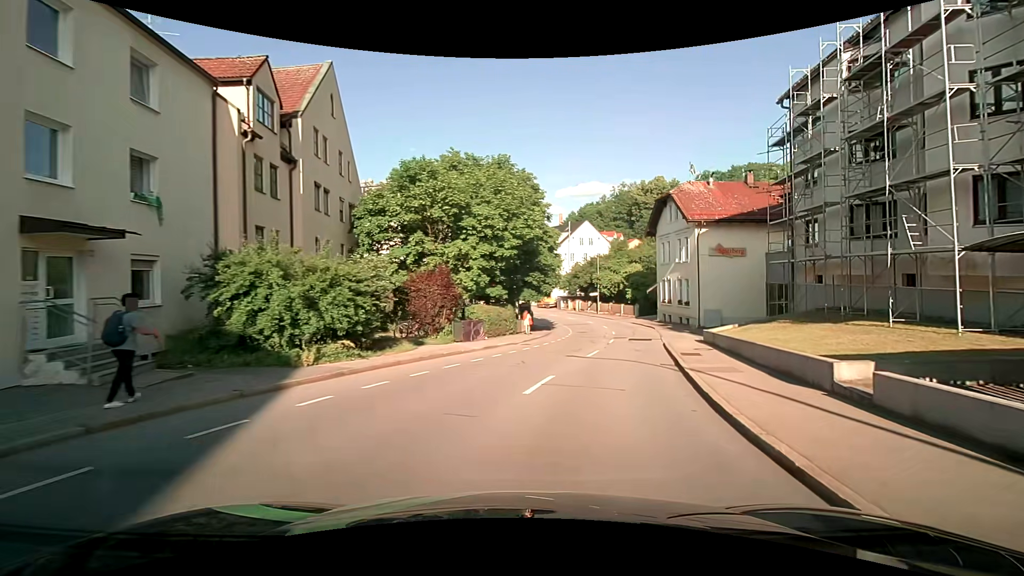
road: tertiary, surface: asphalt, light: Day
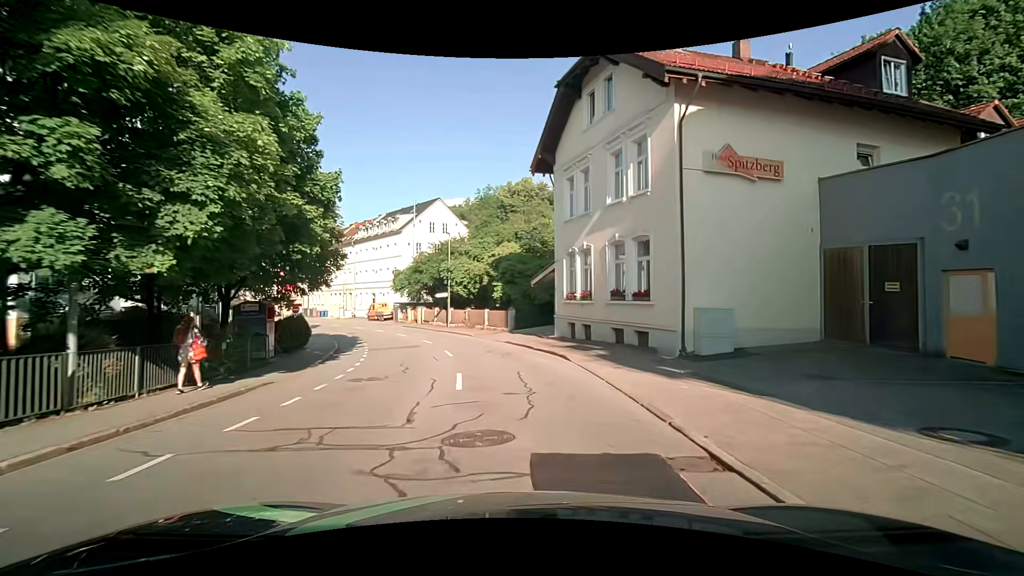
(+4.6, +25.3) m; +15°
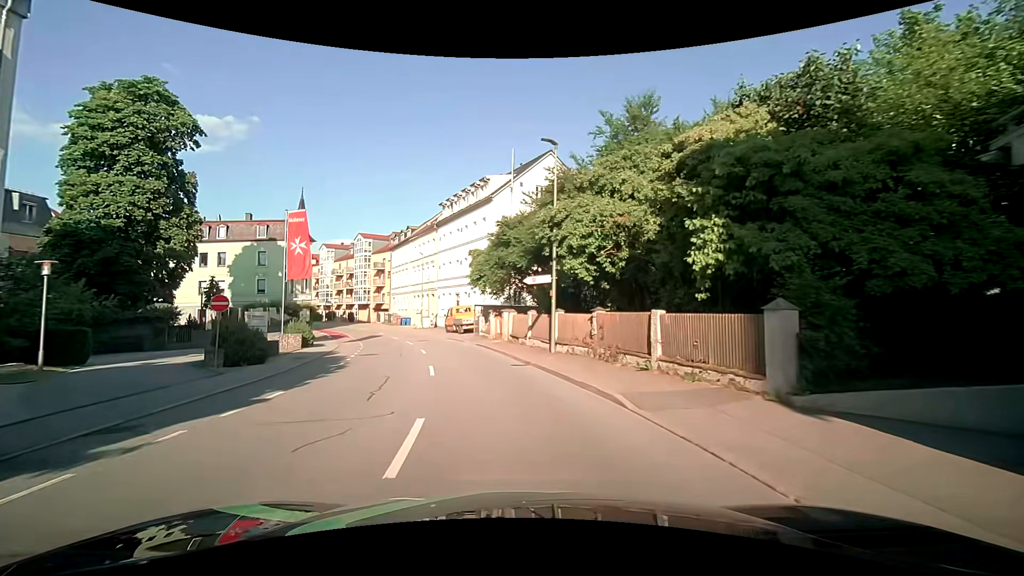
(-2.1, +23.4) m; -13°
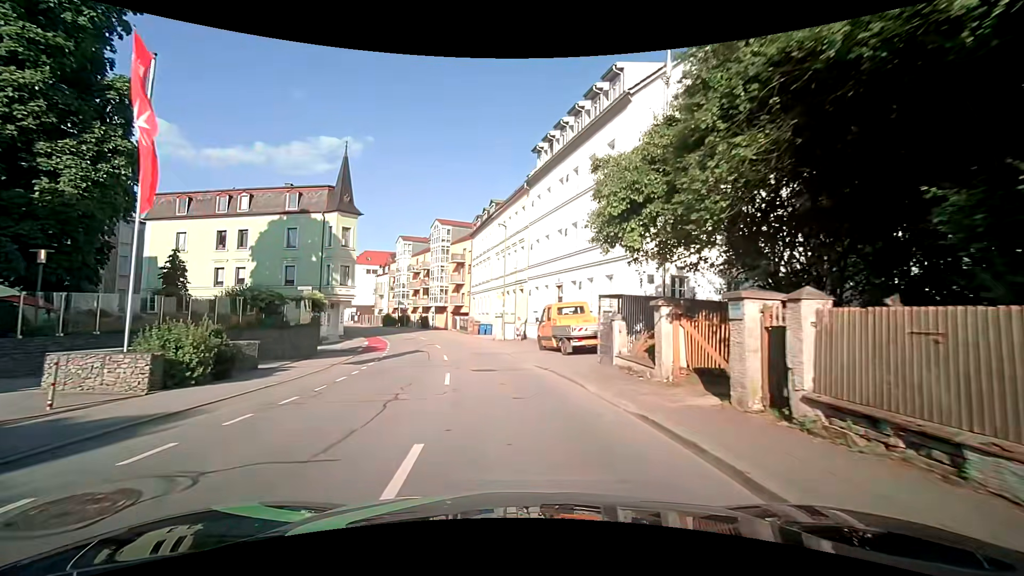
(-2.5, +19.7) m; -11°
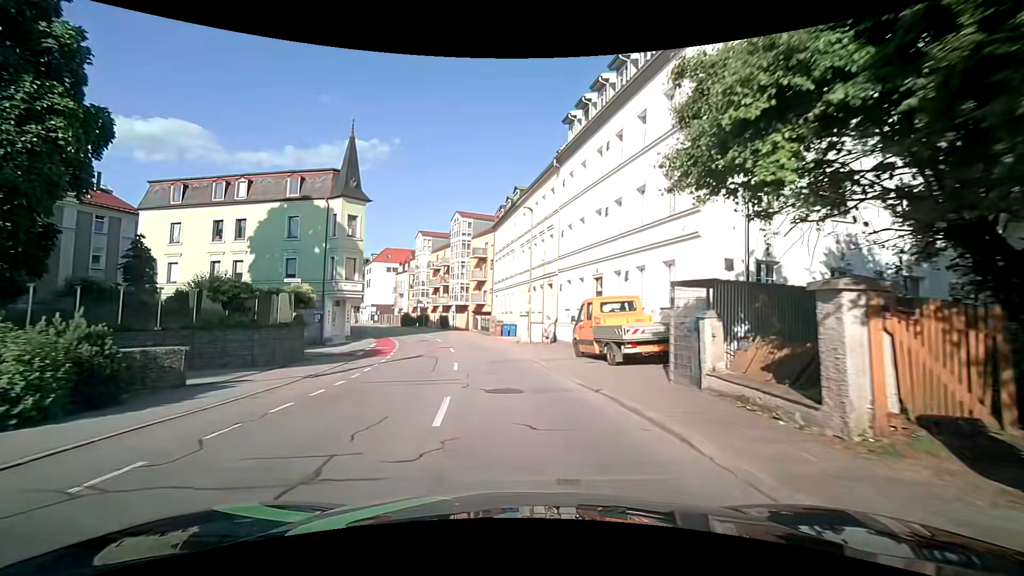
(-0.2, +5.1) m; -4°
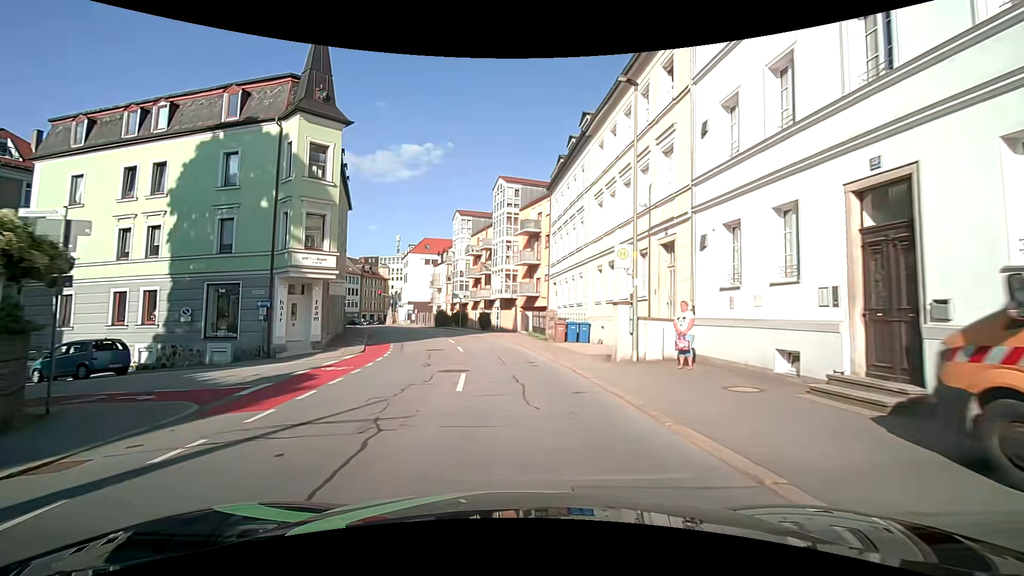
(-0.7, +15.5) m; -4°
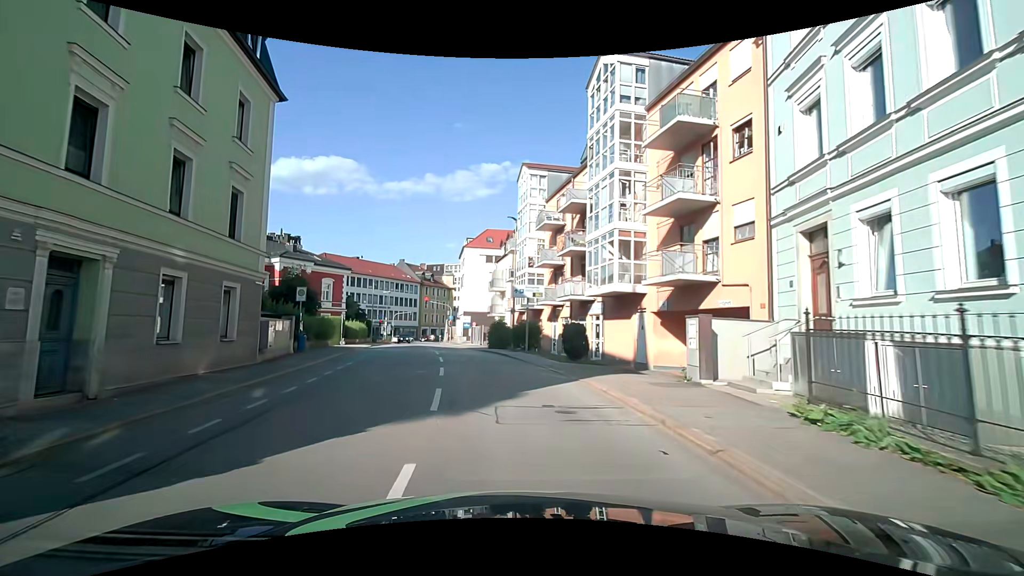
(-2.2, +24.3) m; -10°
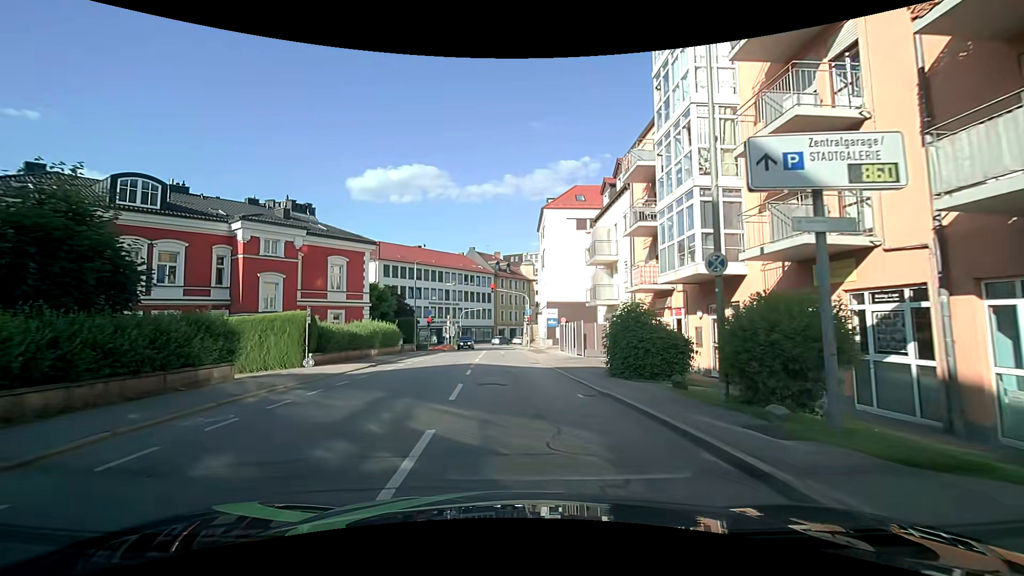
(-1.8, +21.9) m; -9°
(0, +10) (0, +20) (-1, +30) (-2, +40) (-2, +50) (-2, +60) (-2, +70) (-2, +80) (-1, +90) (+3, +99) m
